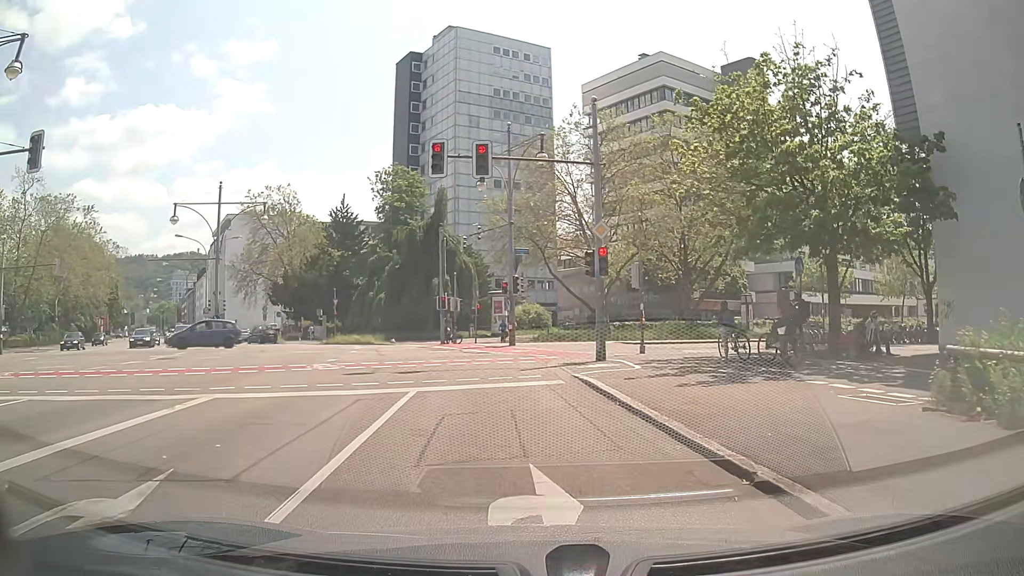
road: secondary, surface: asphalt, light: Day
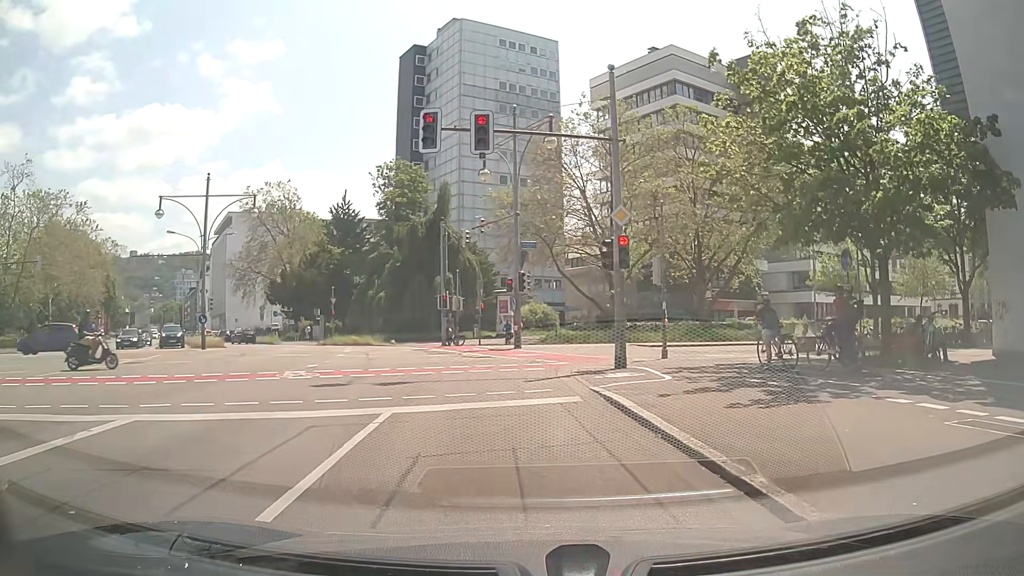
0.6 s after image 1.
(0.0, +2.7) m; 0°
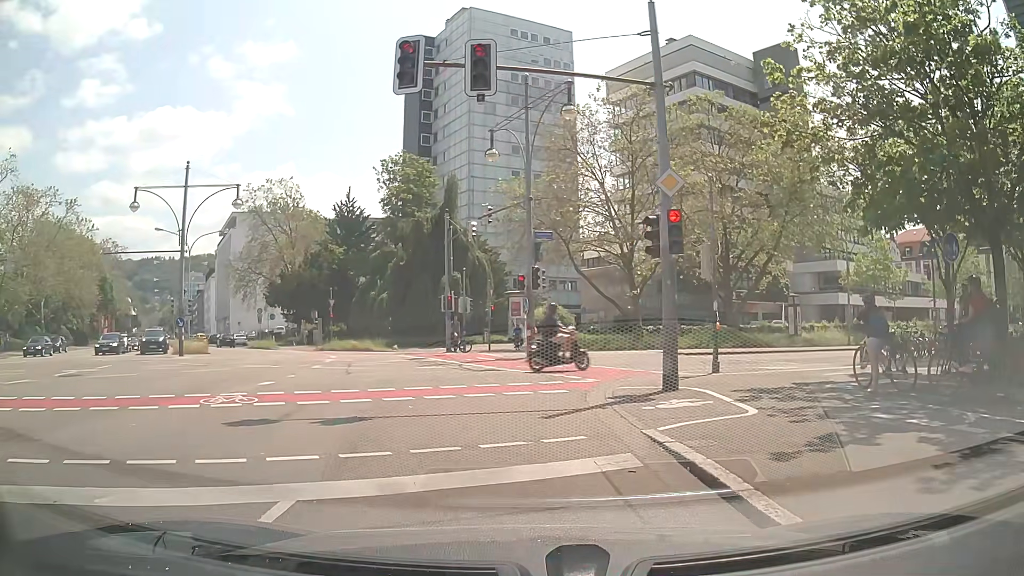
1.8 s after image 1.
(-0.2, +4.2) m; -3°
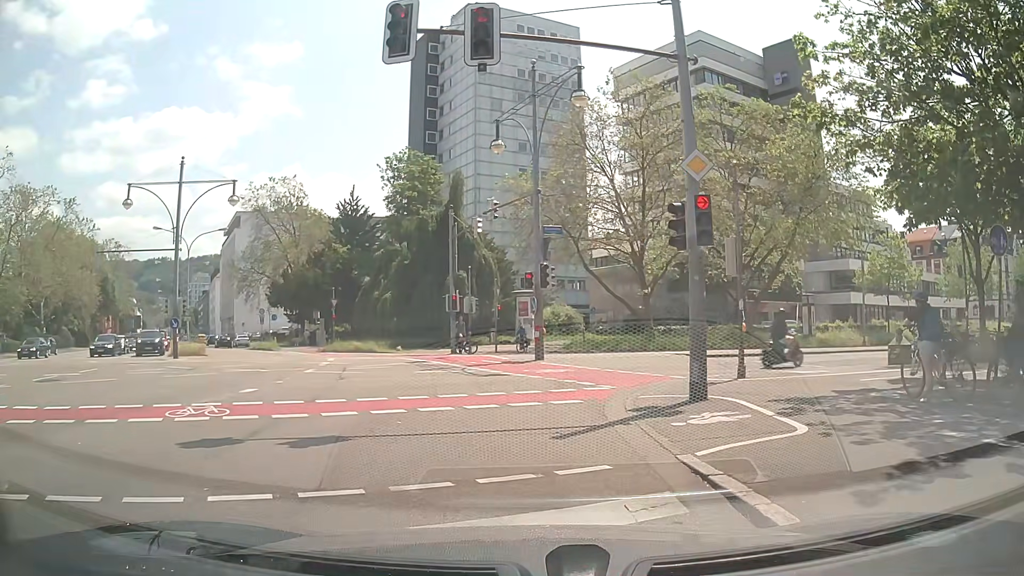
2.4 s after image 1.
(0.0, +1.3) m; +1°
